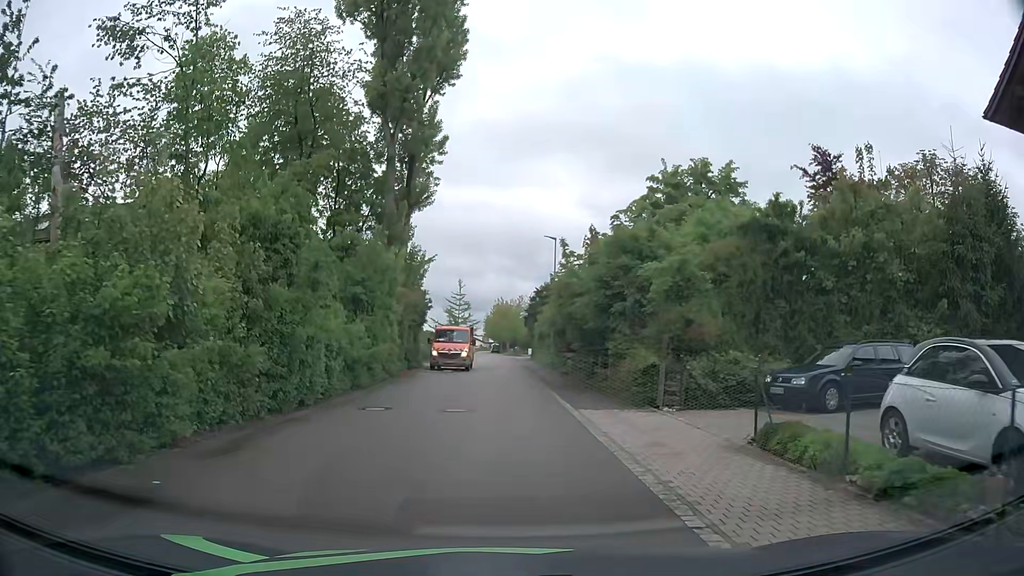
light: Day
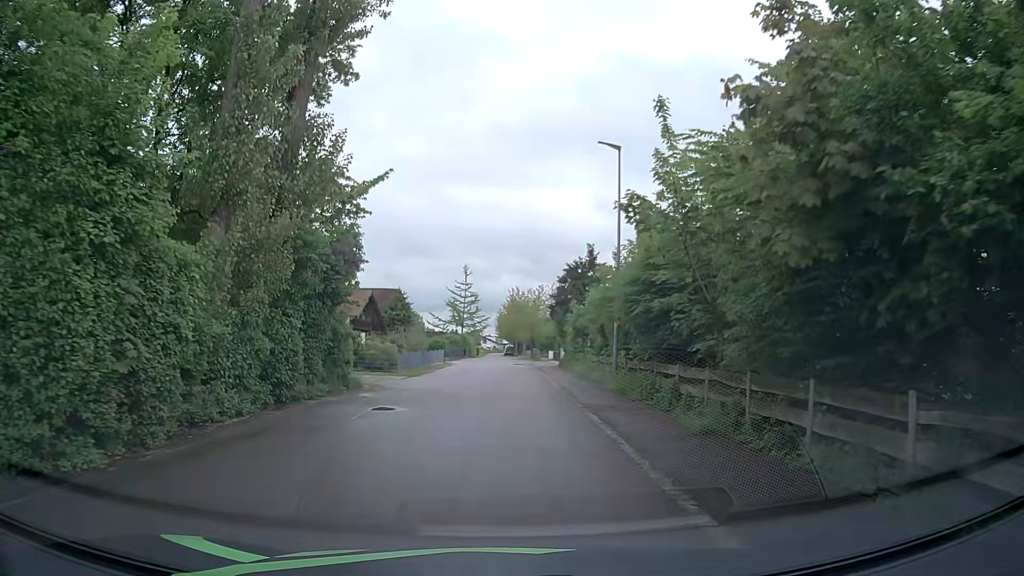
(+0.2, +20.6) m; -1°
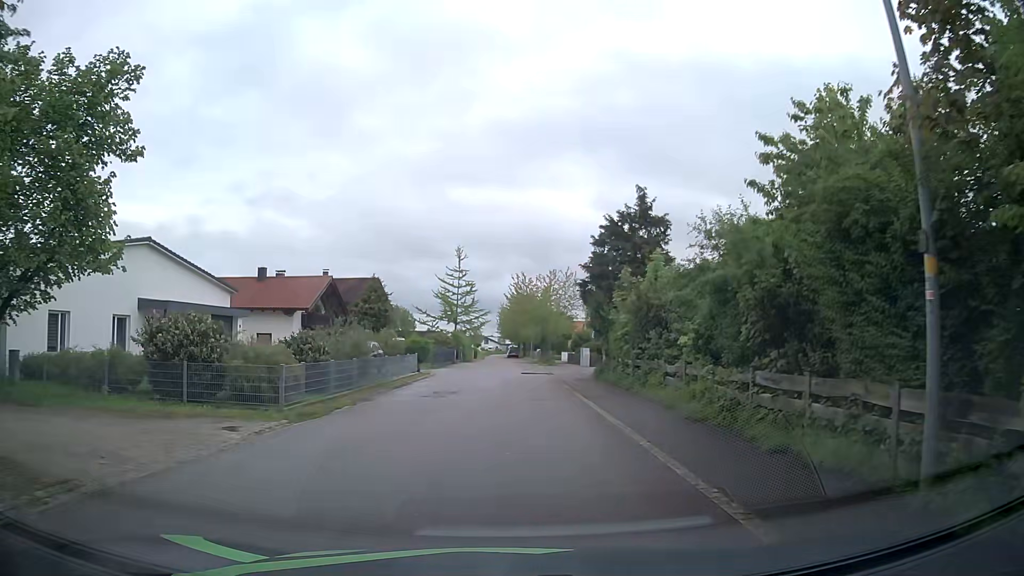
(0.0, +17.0) m; +1°
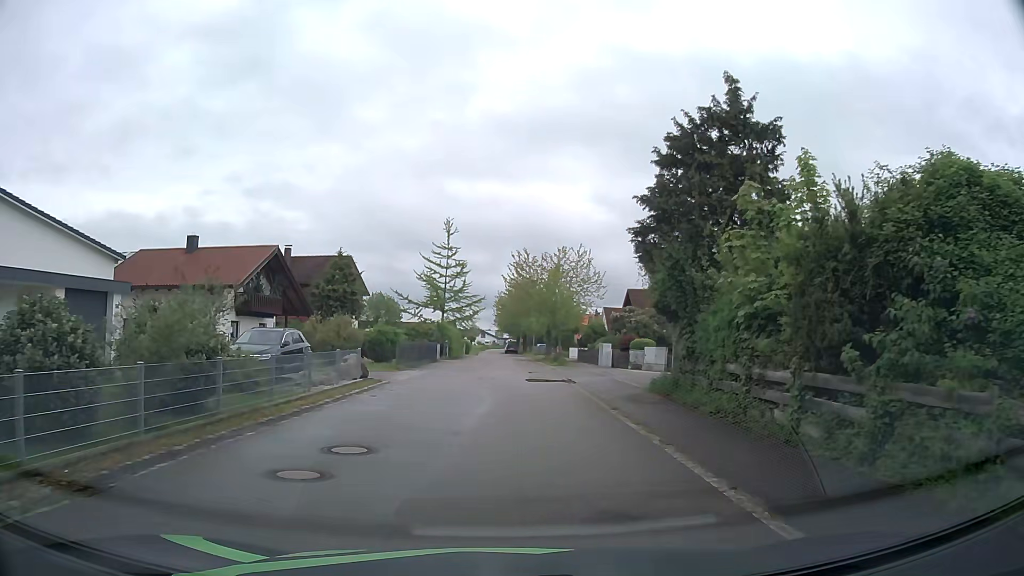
(0.0, +12.6) m; 0°
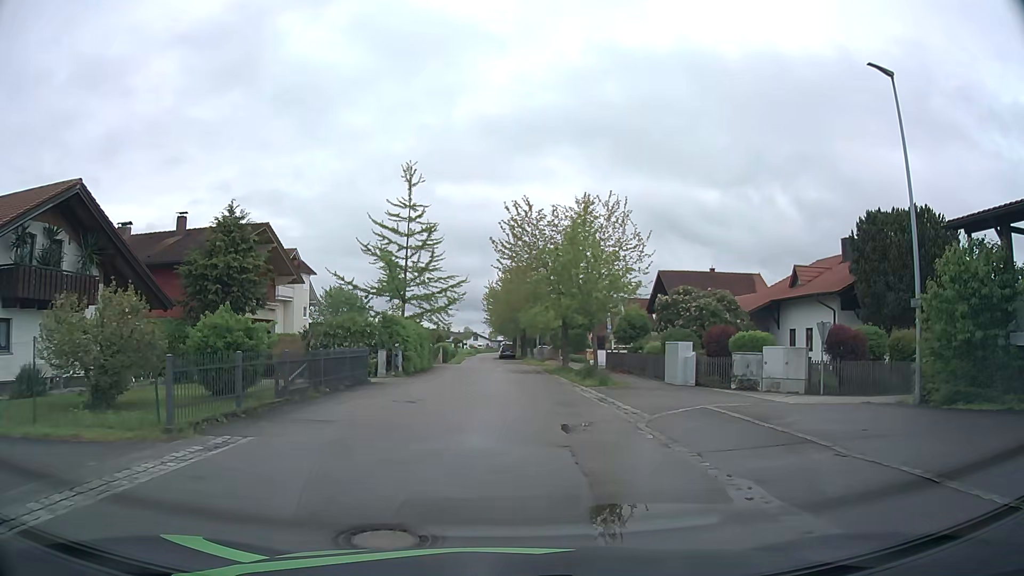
(-0.1, +20.0) m; +1°
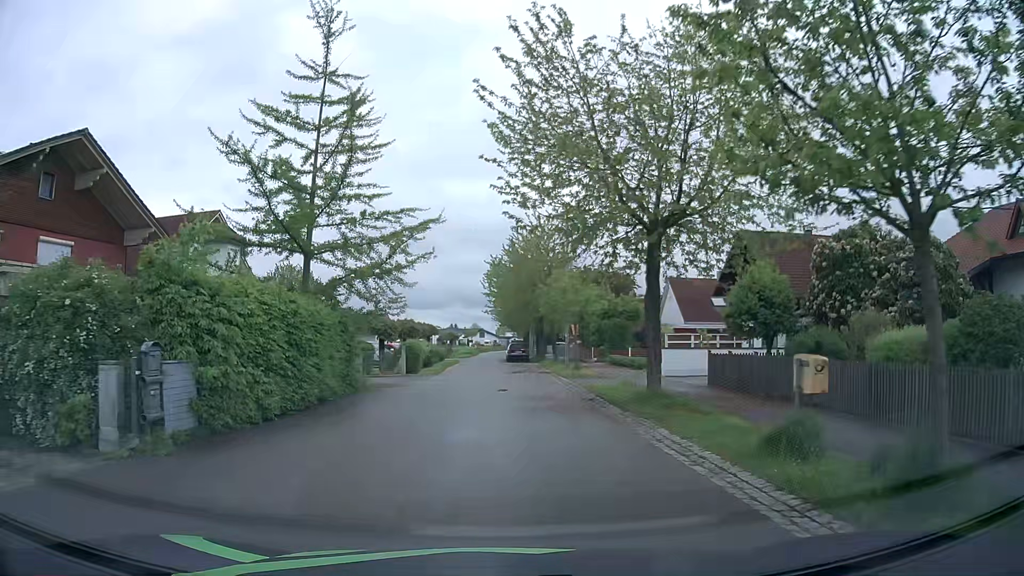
(-0.2, +20.5) m; -2°
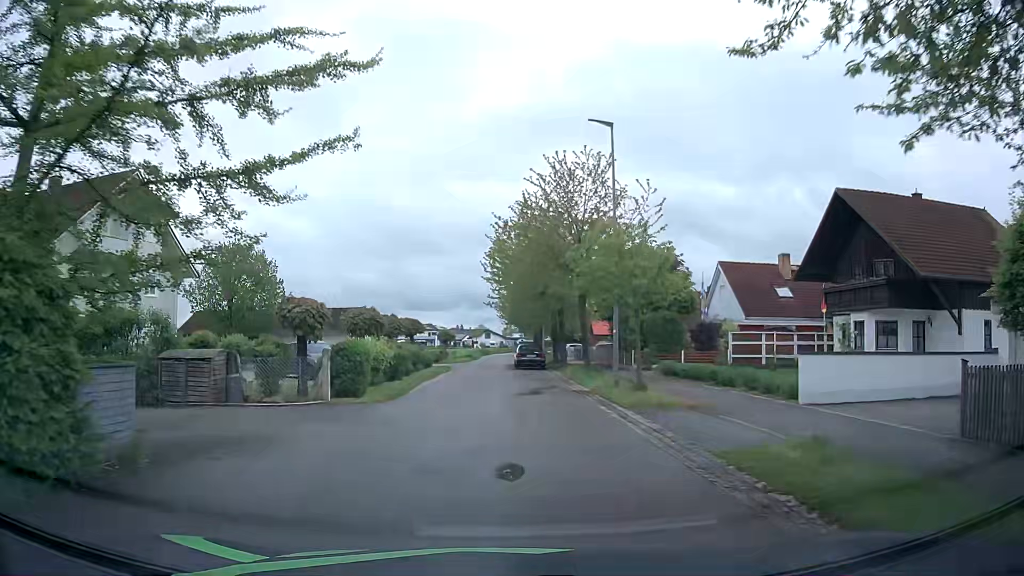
(0.0, +13.0) m; 0°
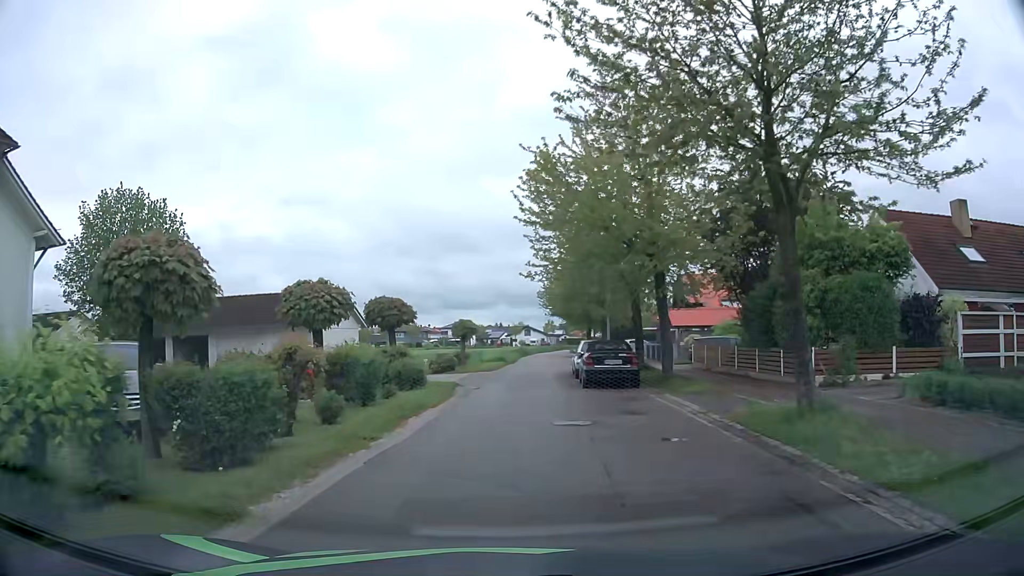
(-0.4, +17.8) m; -4°
(0, +10) (0, +20) (+1, +30) (+2, +40) (+3, +50) (+4, +60) (+5, +70) (+6, +80) (+8, +89) (+11, +99) m
